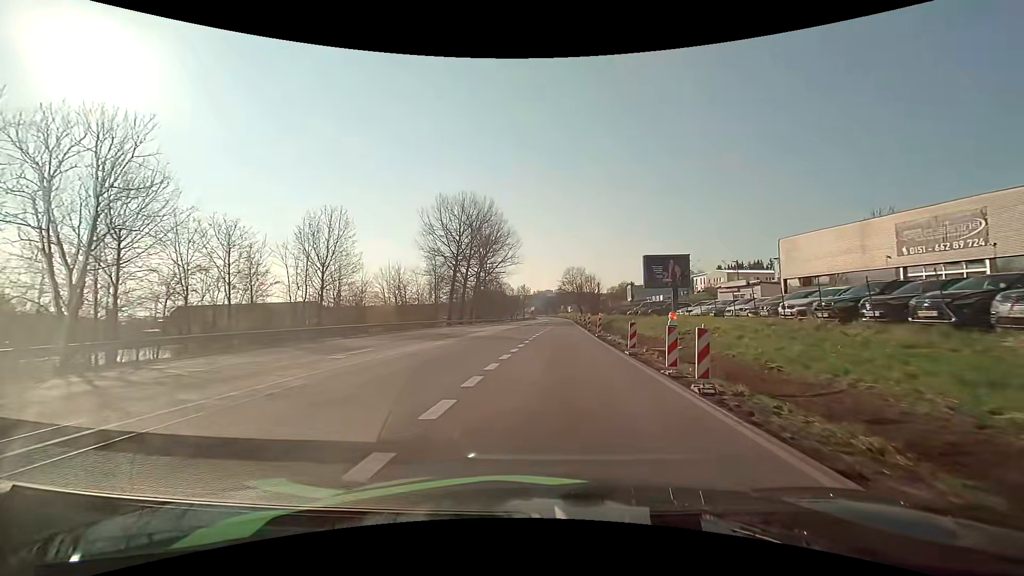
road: unclassified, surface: asphalt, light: Day
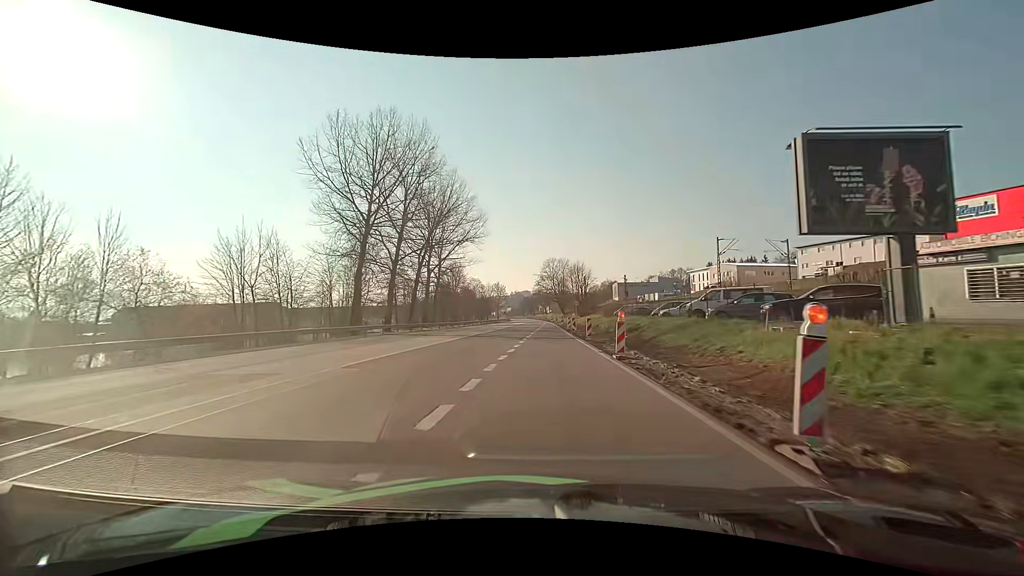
(+1.1, +31.1) m; +3°
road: primary
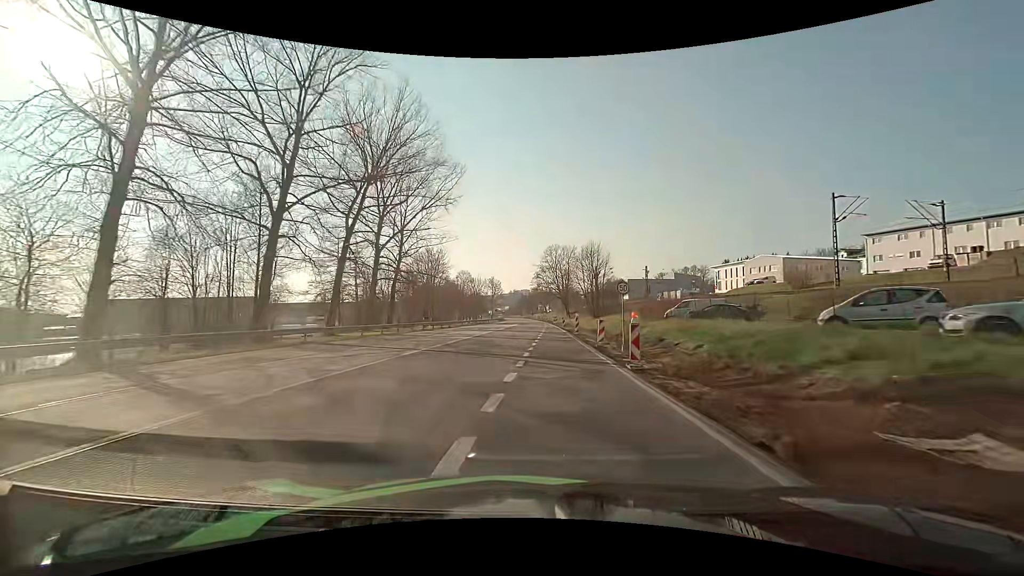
(+0.1, +27.1) m; 0°
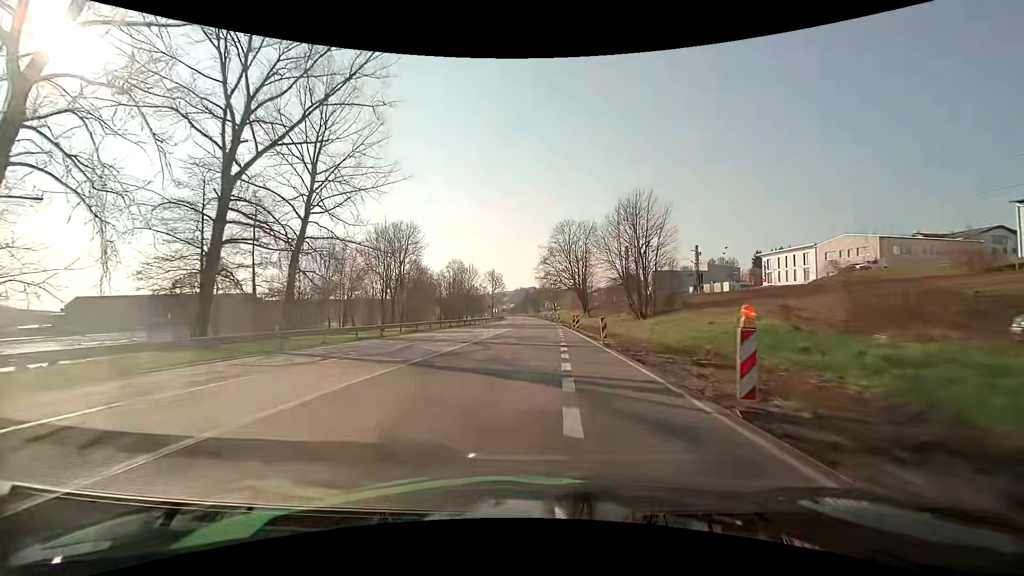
(0.0, +29.6) m; -1°
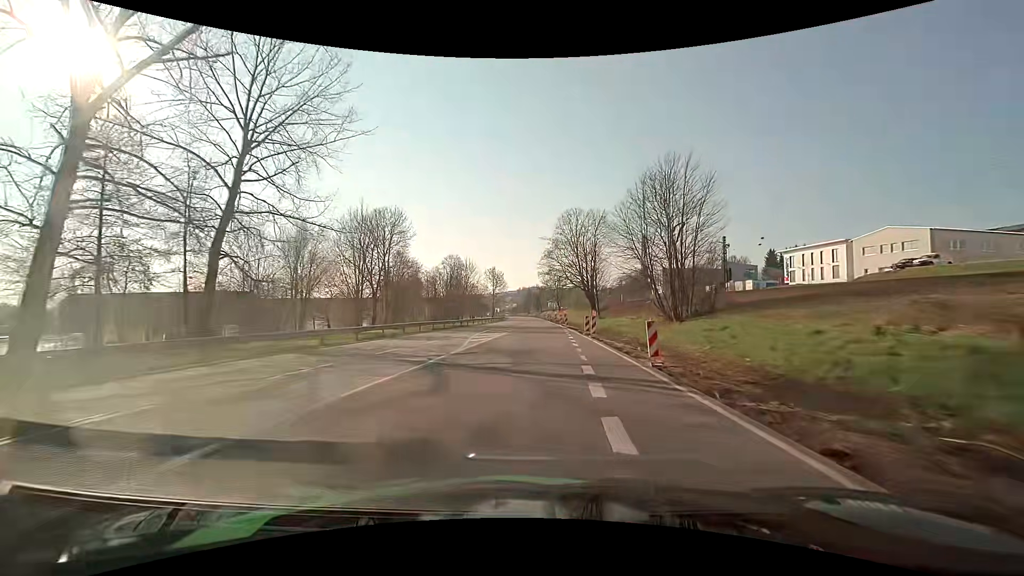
(0.0, +9.8) m; 0°
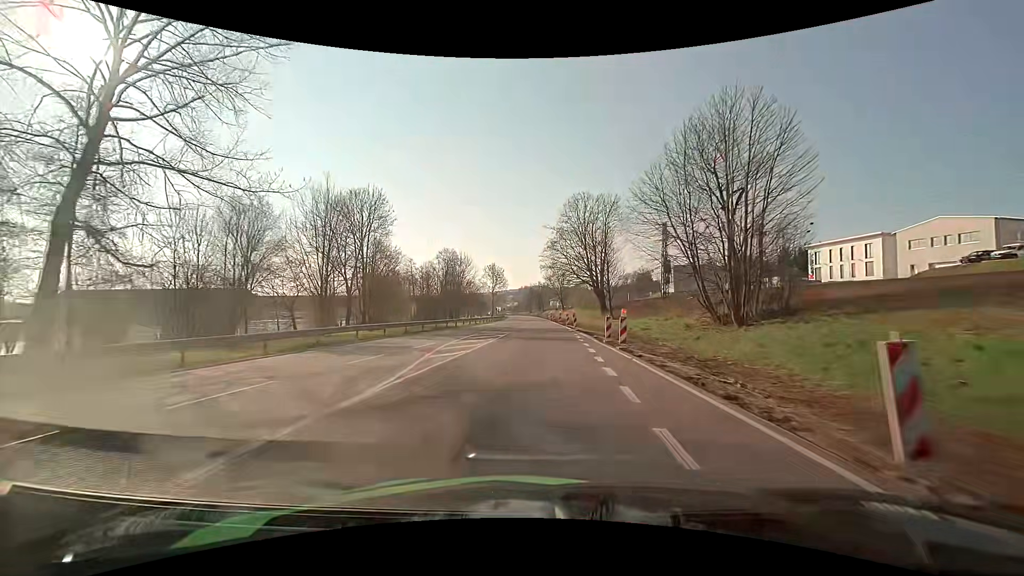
(-0.1, +9.8) m; -1°
